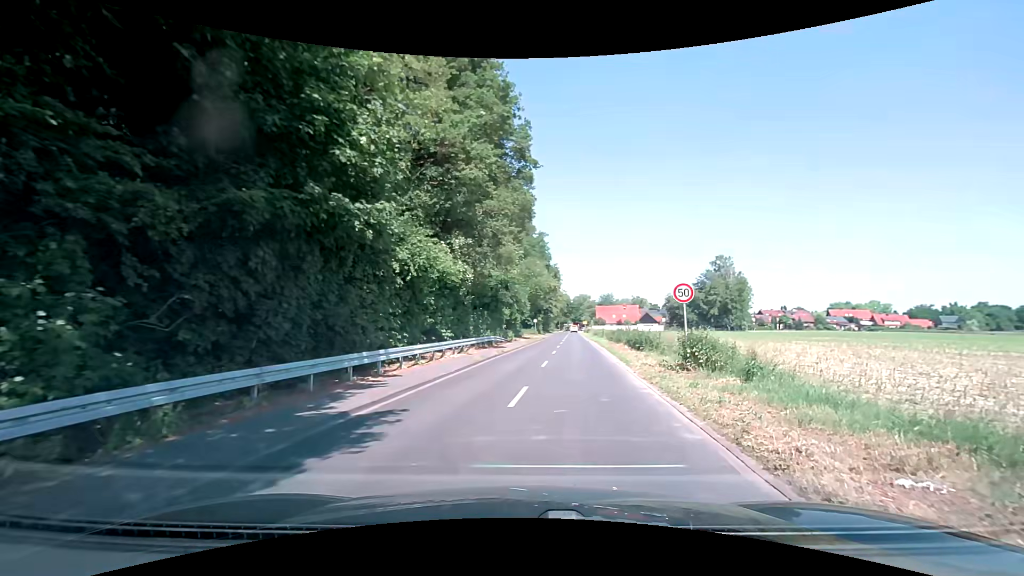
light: Day
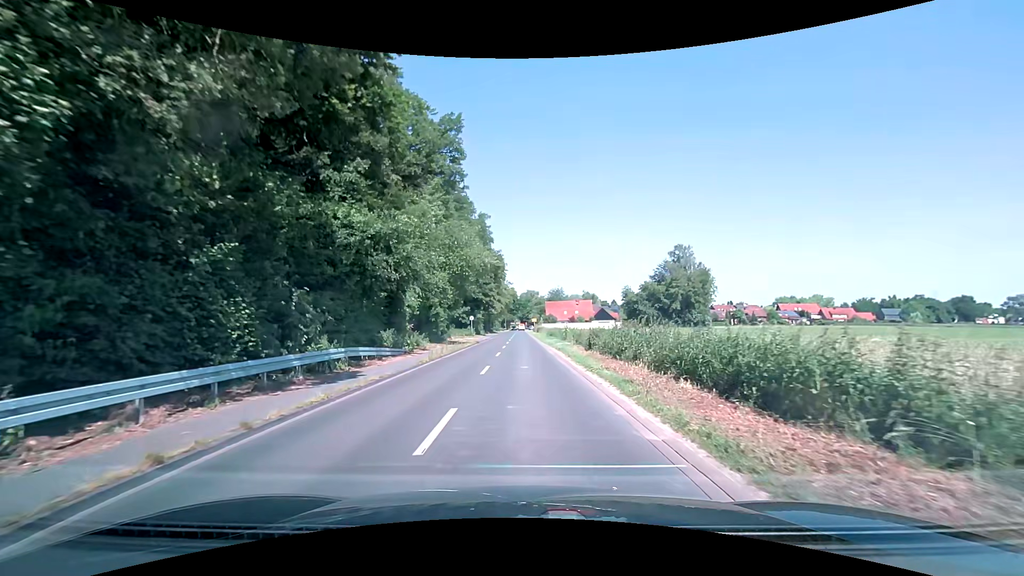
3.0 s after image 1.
(+1.4, +21.4) m; +5°
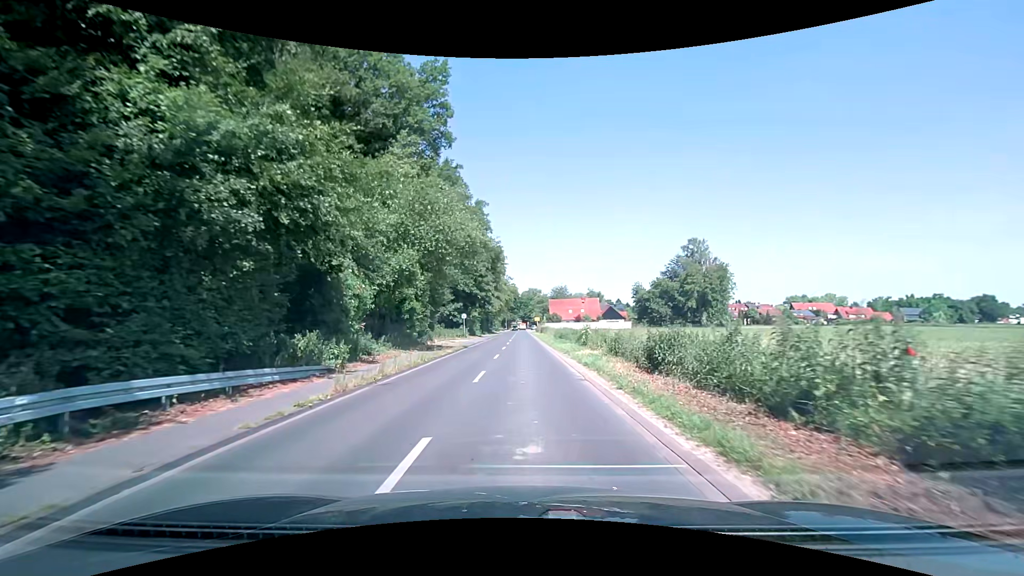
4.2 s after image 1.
(-0.1, +11.3) m; 0°
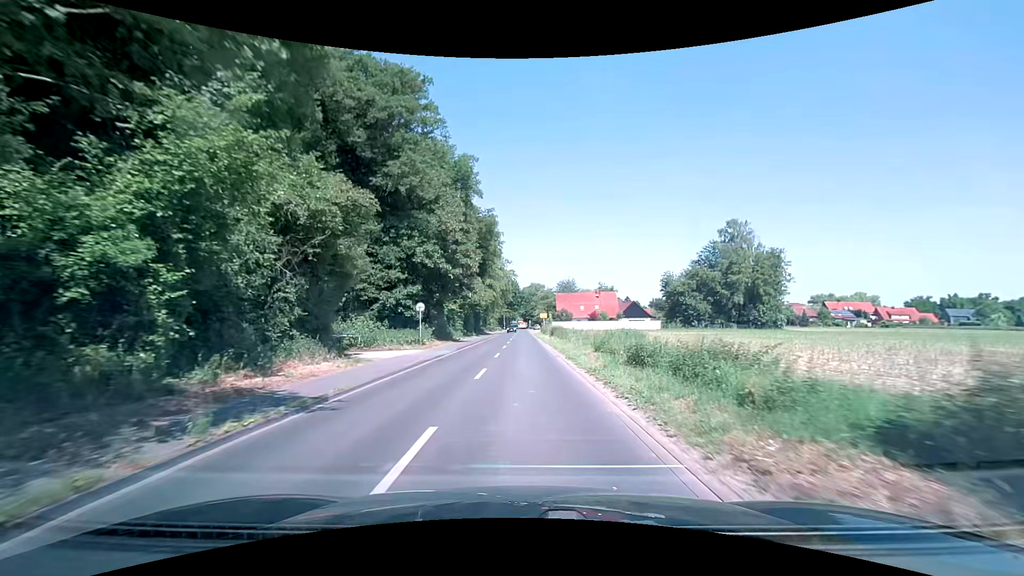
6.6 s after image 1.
(-0.1, +26.6) m; 0°
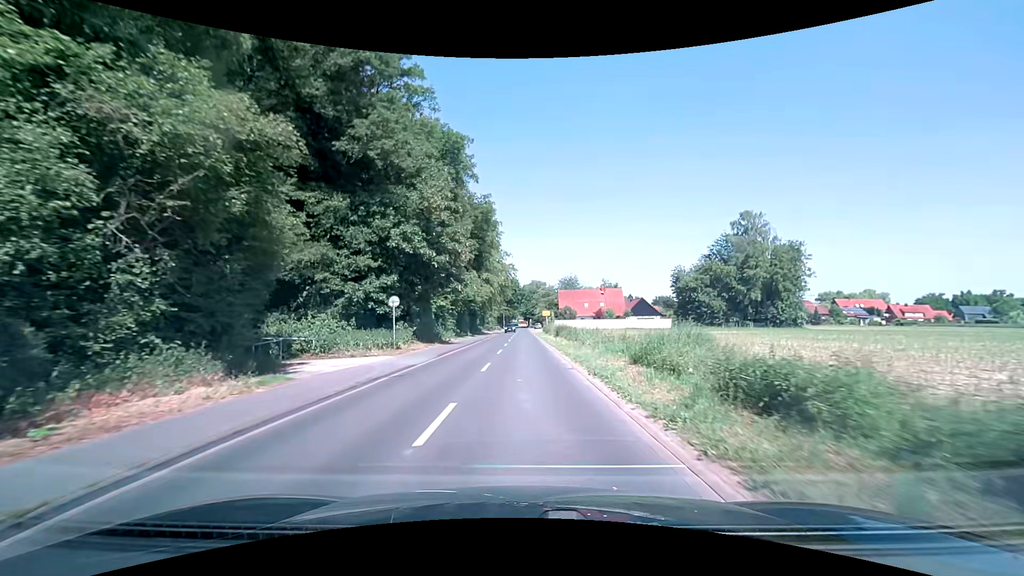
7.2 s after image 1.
(0.0, +7.1) m; 0°
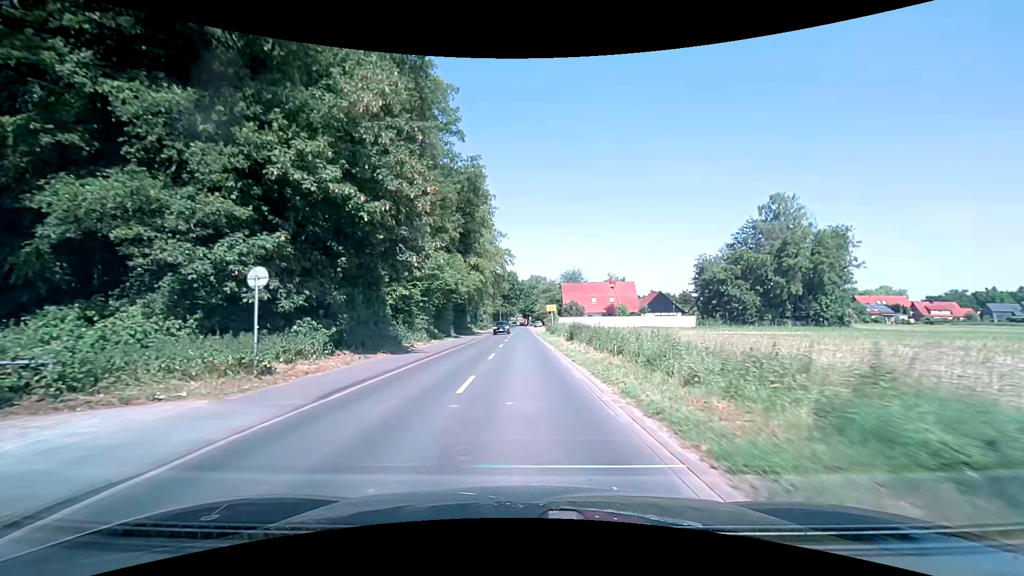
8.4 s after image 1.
(0.0, +14.0) m; 0°
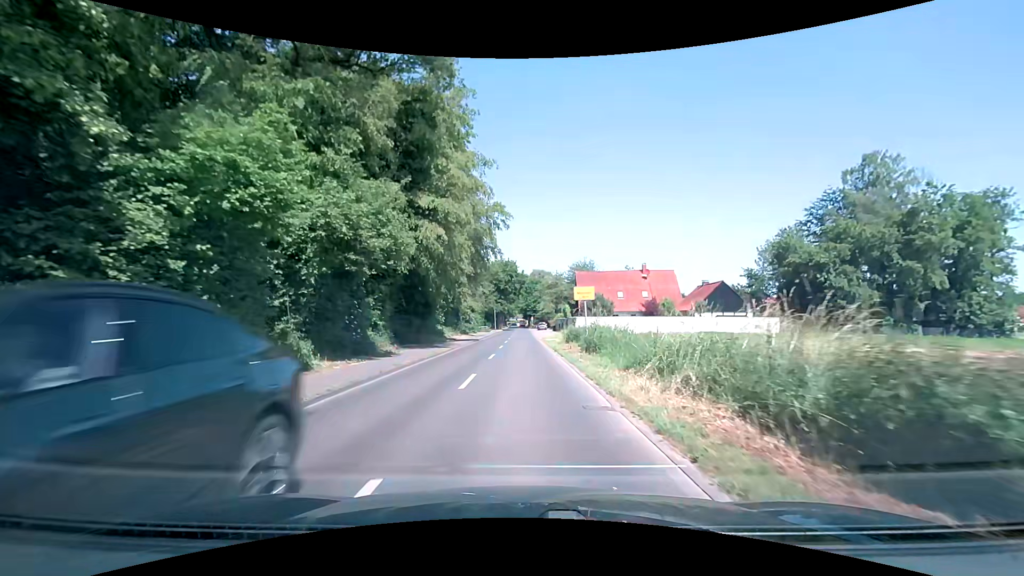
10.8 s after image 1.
(-0.1, +25.9) m; 0°
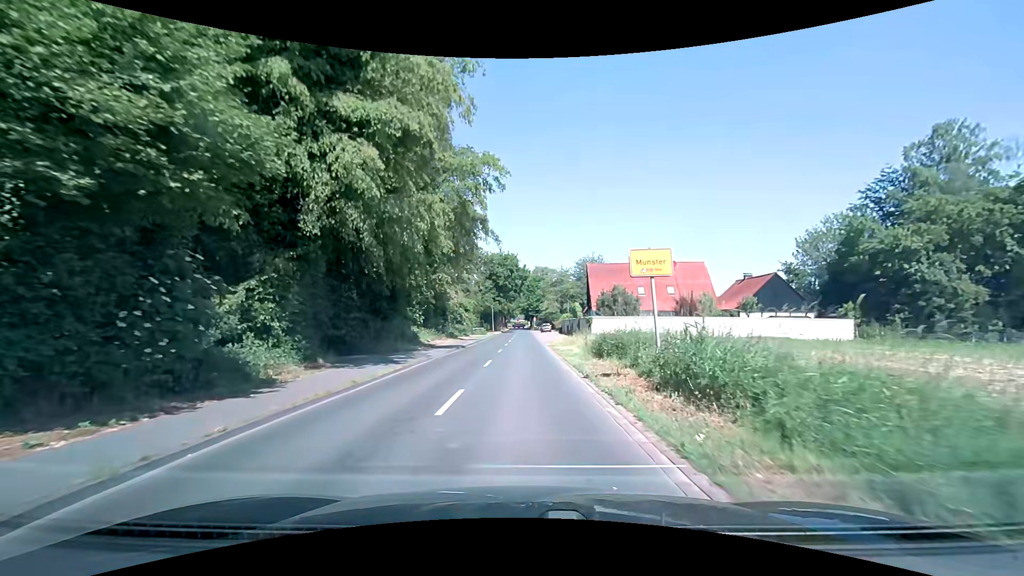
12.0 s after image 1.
(0.0, +11.8) m; 0°
(0, +10) (0, +20) (0, +30) (0, +40) (0, +50) (0, +60) (-1, +70) (0, +80) (0, +90) (0, +100) m
